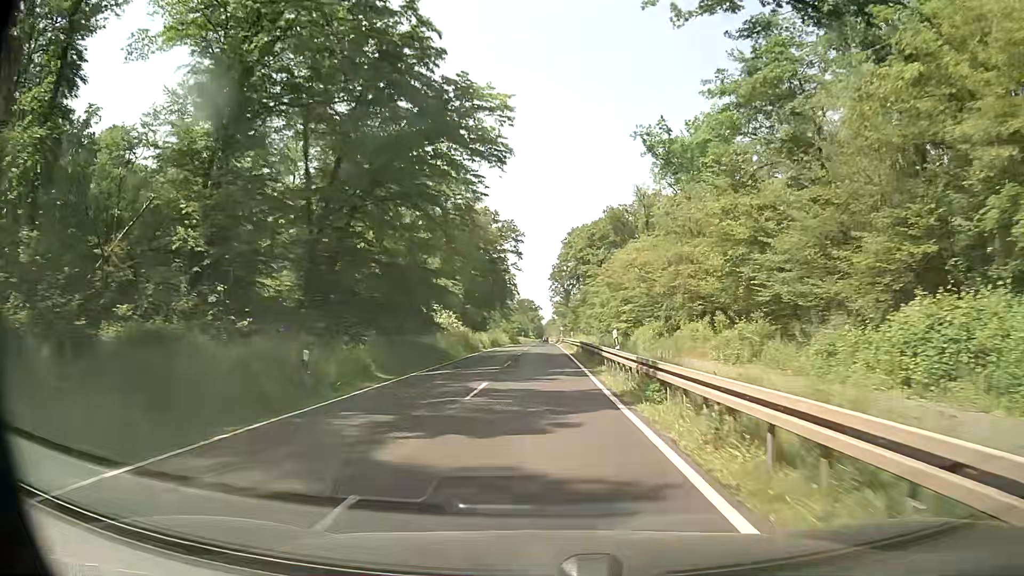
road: secondary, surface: asphalt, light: Day
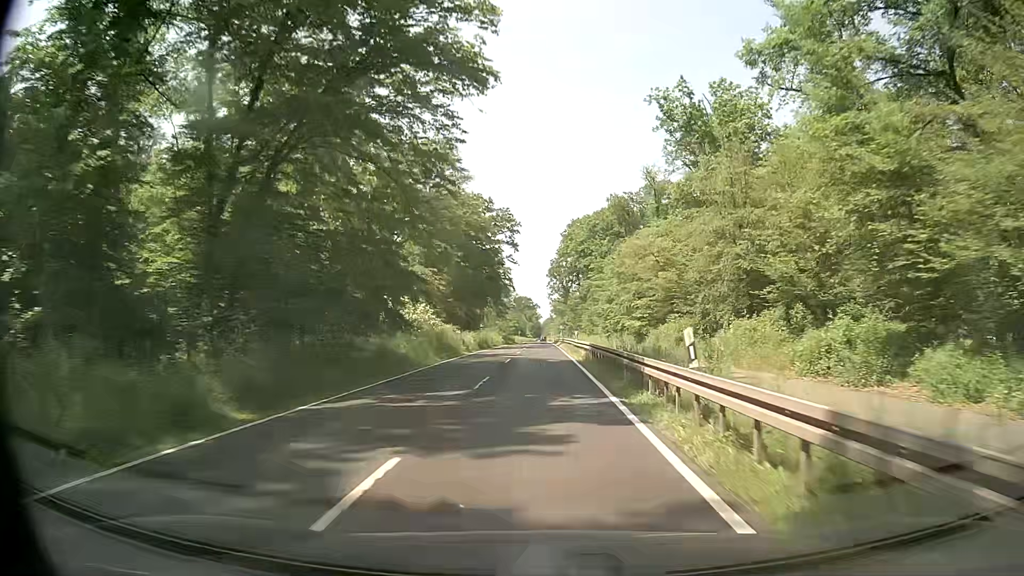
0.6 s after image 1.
(0.0, +10.4) m; +1°
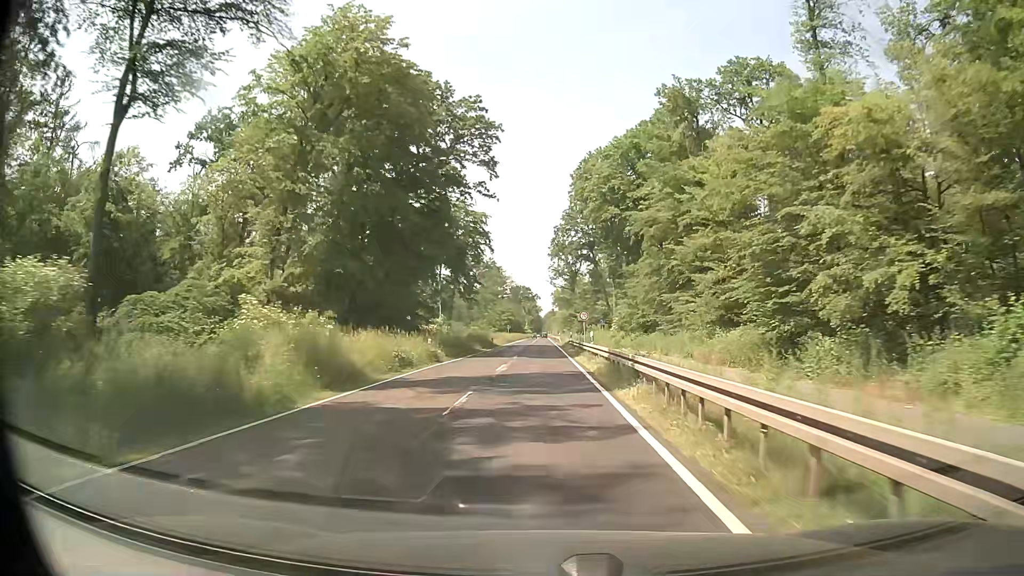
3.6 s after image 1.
(-0.1, +52.5) m; 0°
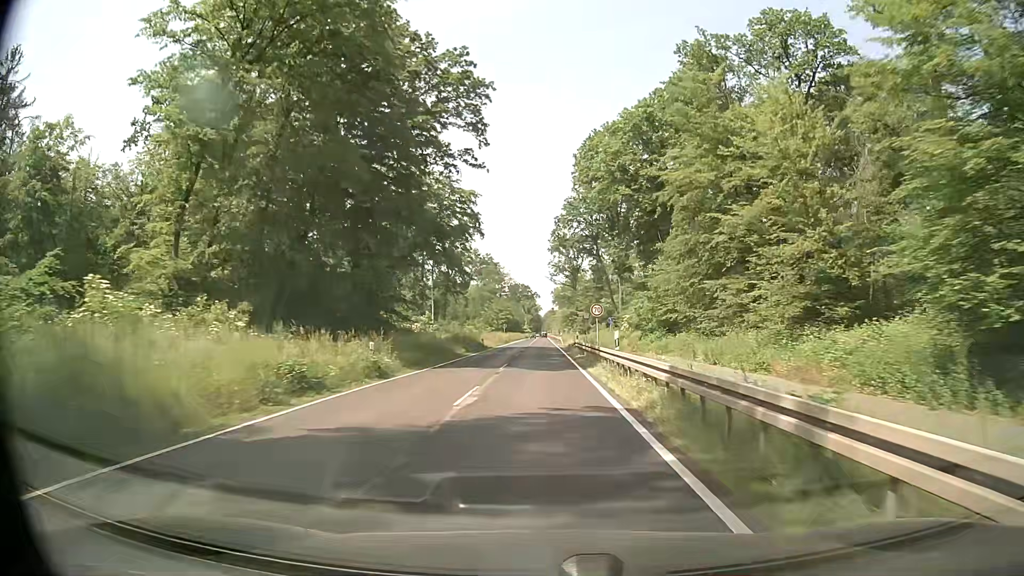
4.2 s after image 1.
(0.0, +10.6) m; -1°
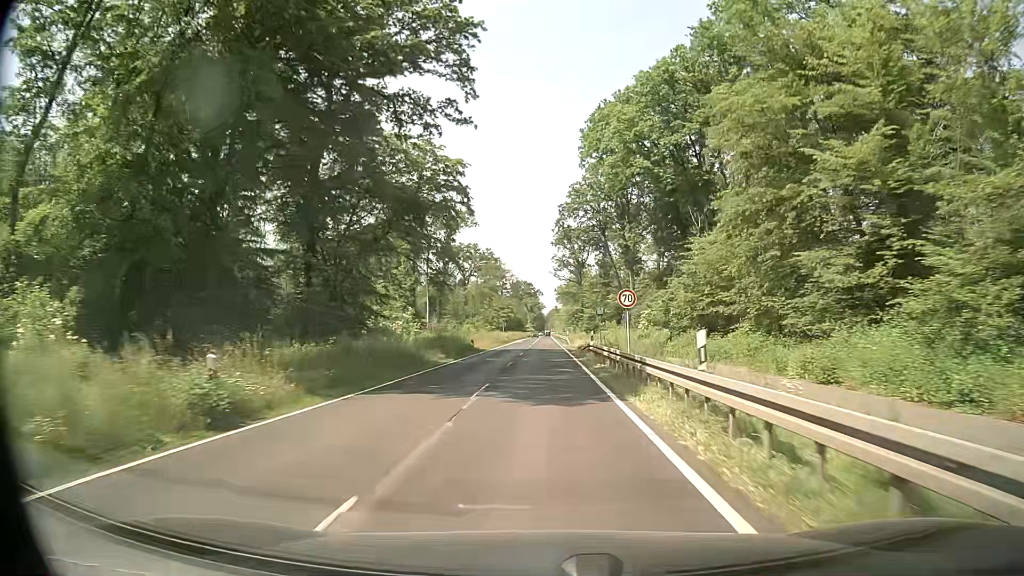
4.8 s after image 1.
(+0.1, +10.7) m; 0°
